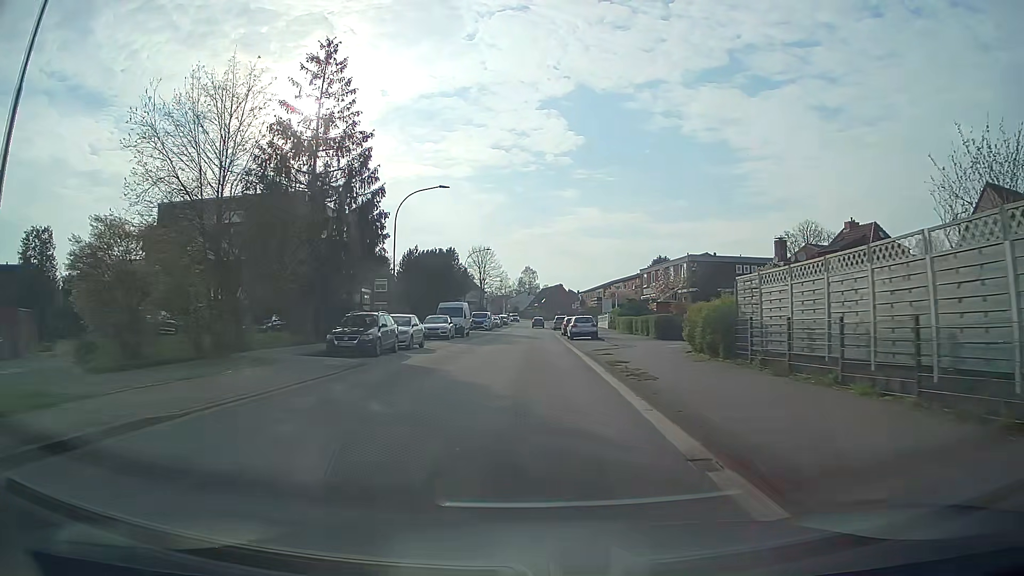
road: secondary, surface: asphalt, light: Day
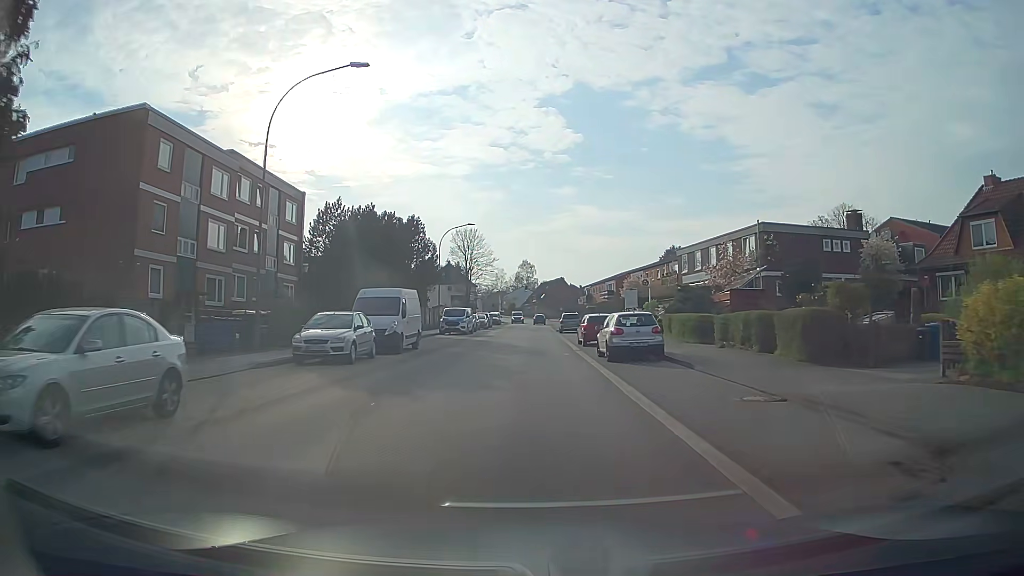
(0.0, +21.8) m; +1°
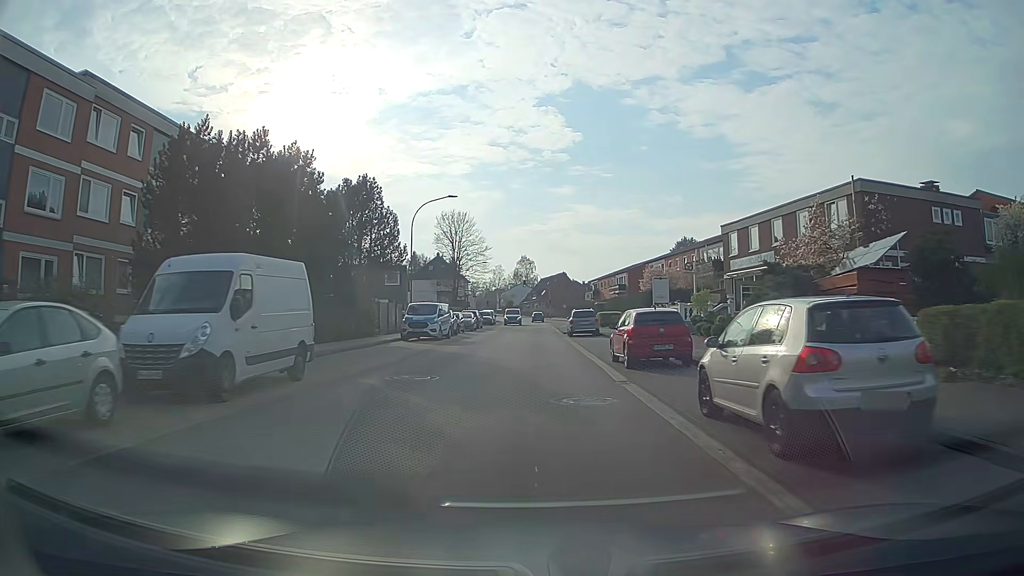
(-0.1, +14.5) m; -1°
(0, +10) (0, +20) (0, +30) (0, +40) (0, +50) (+1, +60) (+1, +70) (+1, +80) (+1, +90) (+1, +100) m
